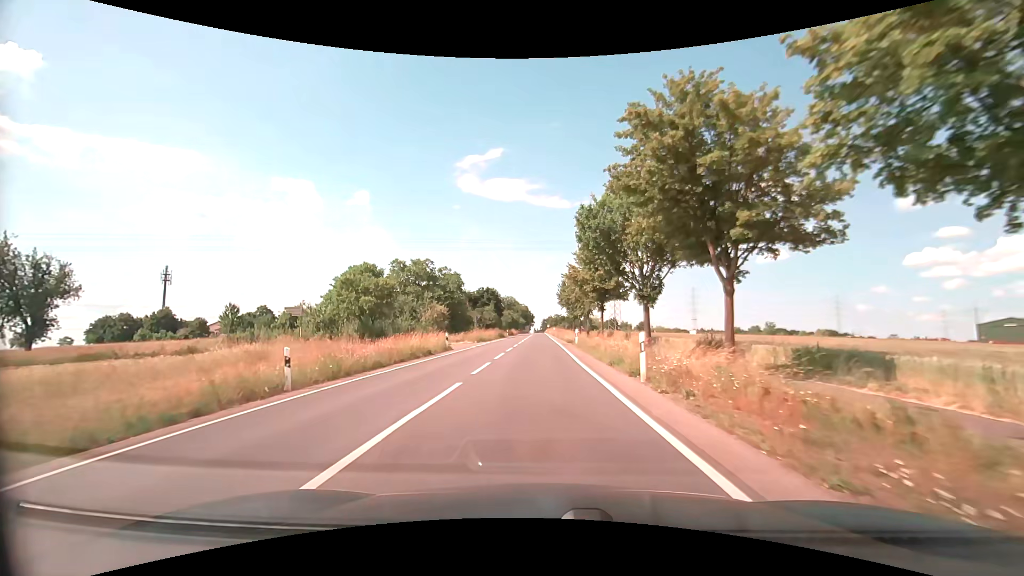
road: secondary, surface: asphalt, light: Day
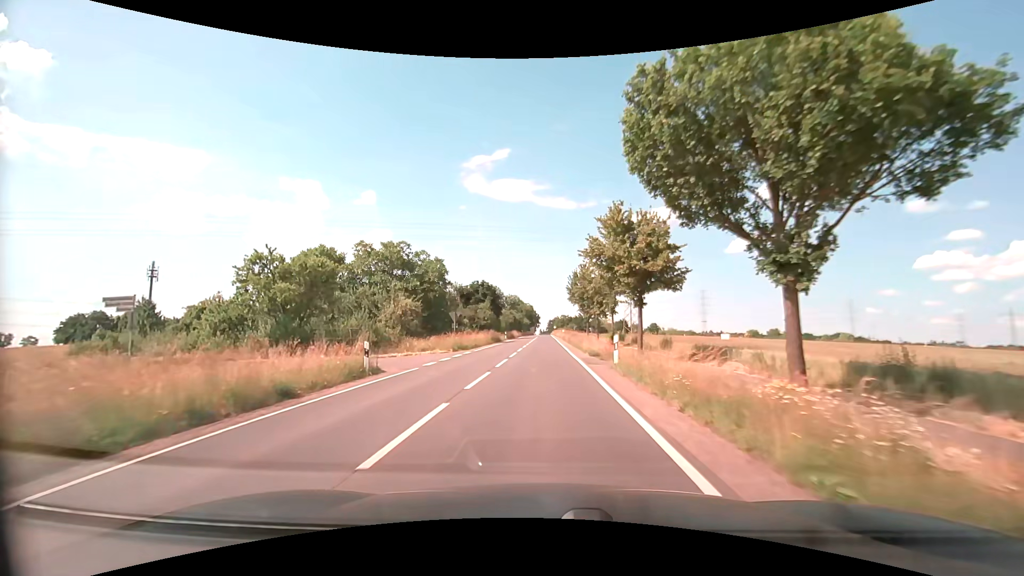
(-0.1, +15.1) m; 0°
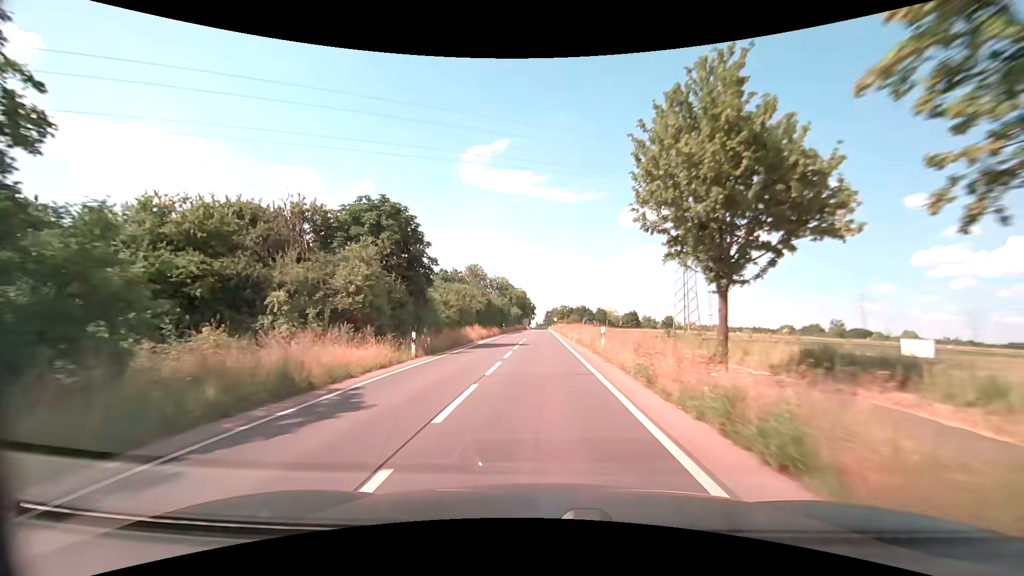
(-0.2, +46.8) m; 0°
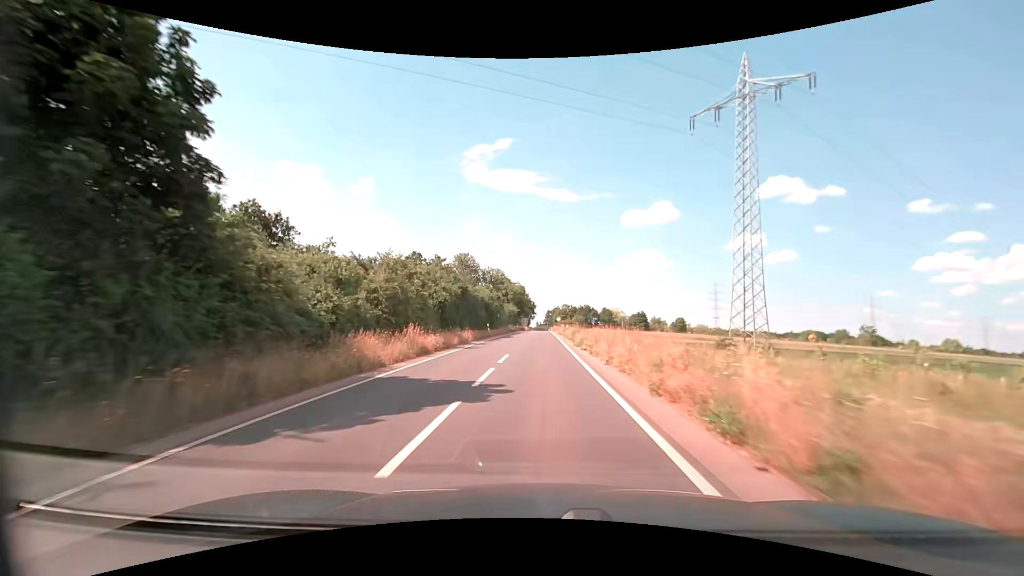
(-0.1, +20.2) m; 0°
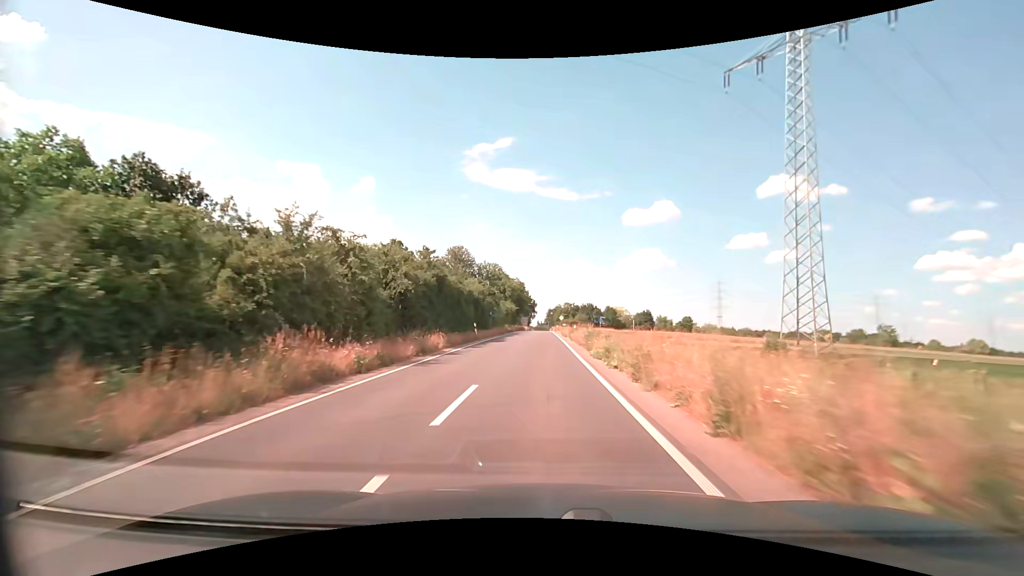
(0.0, +10.0) m; 0°
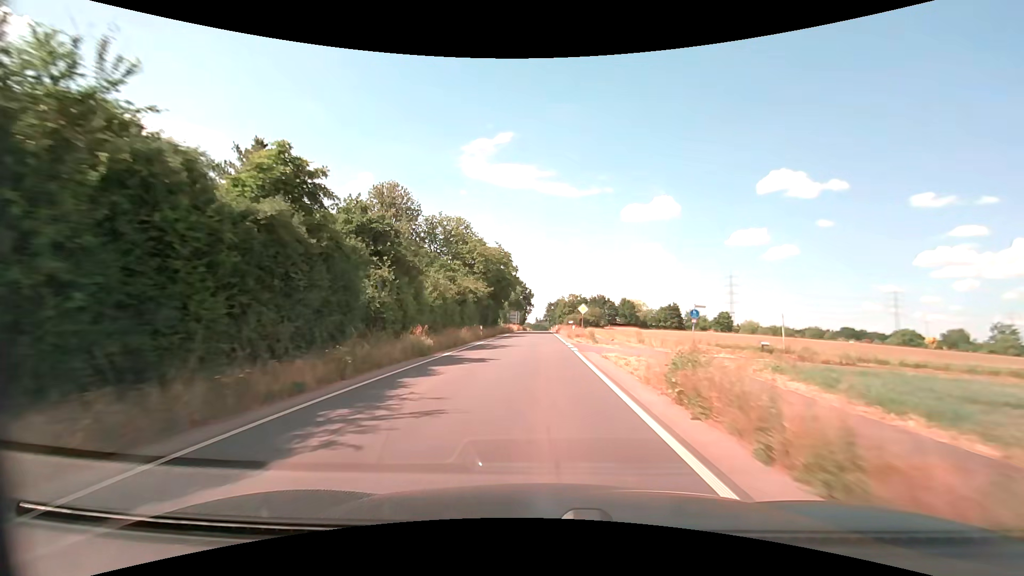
(0.0, +49.0) m; 0°
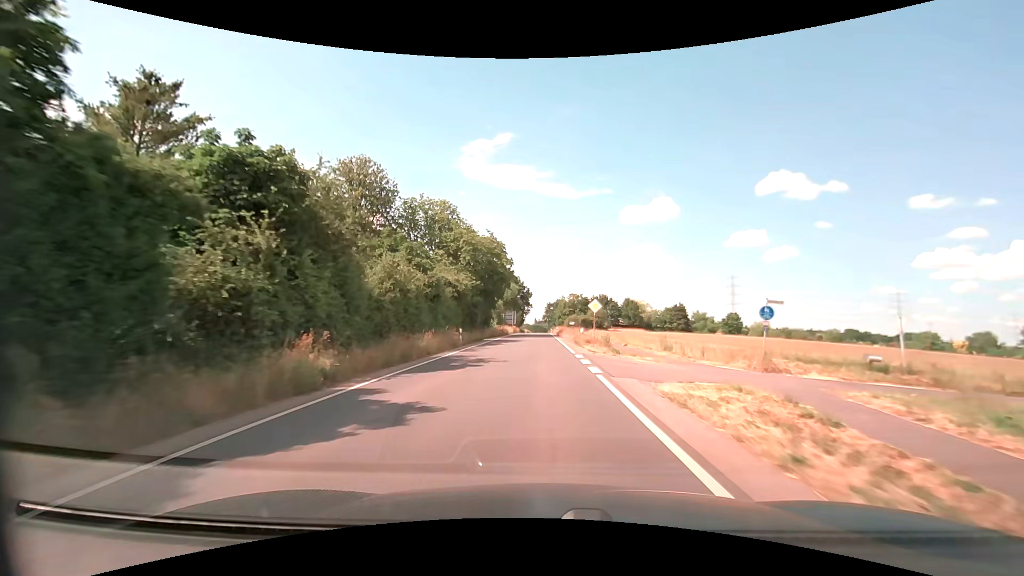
(0.0, +9.8) m; 0°
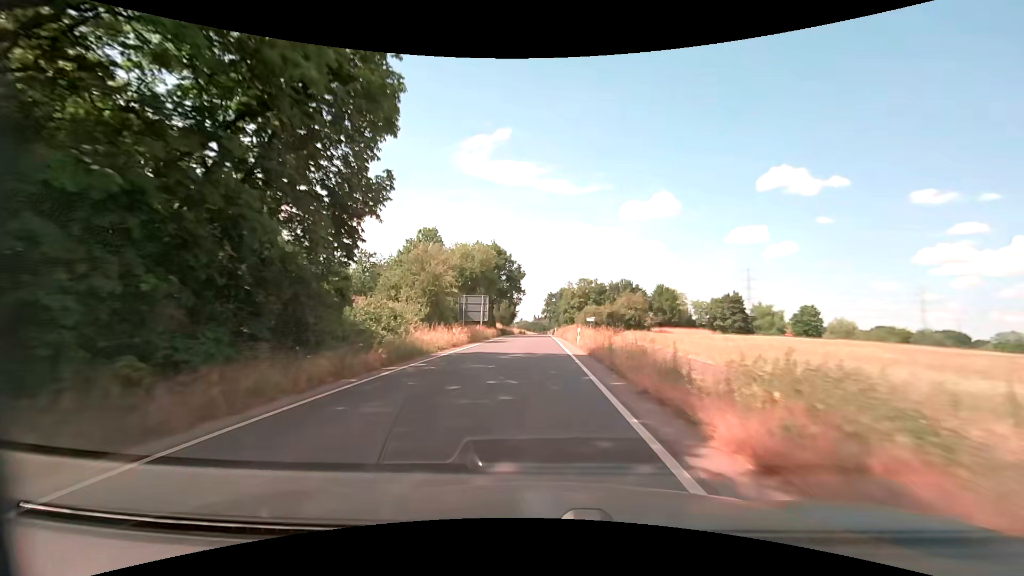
(+0.1, +50.2) m; 0°
(0, +10) (0, +20) (0, +30) (0, +40) (0, +50) (0, +60) (0, +70) (0, +80) (0, +90) (-1, +100) m
